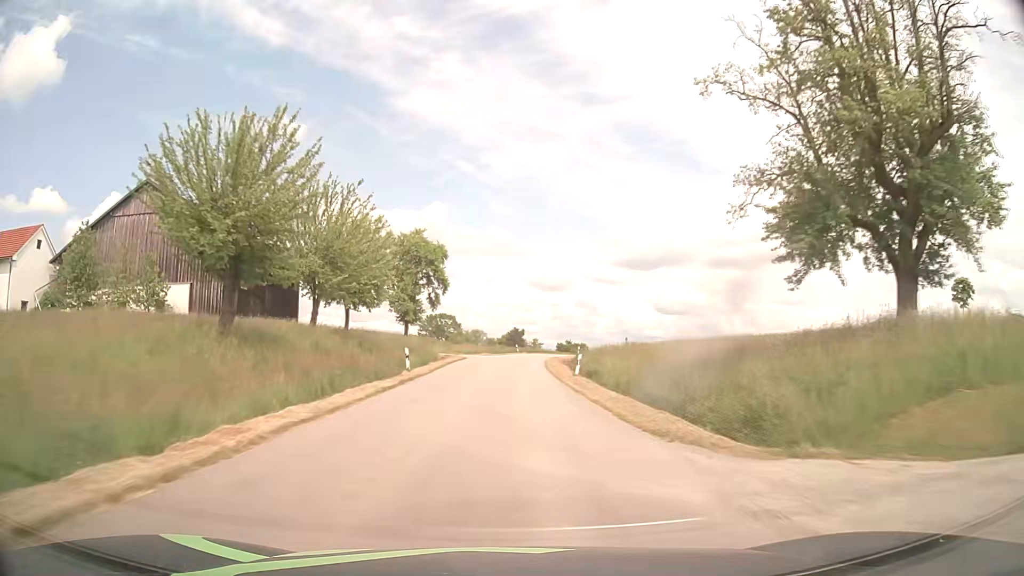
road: tertiary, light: Day
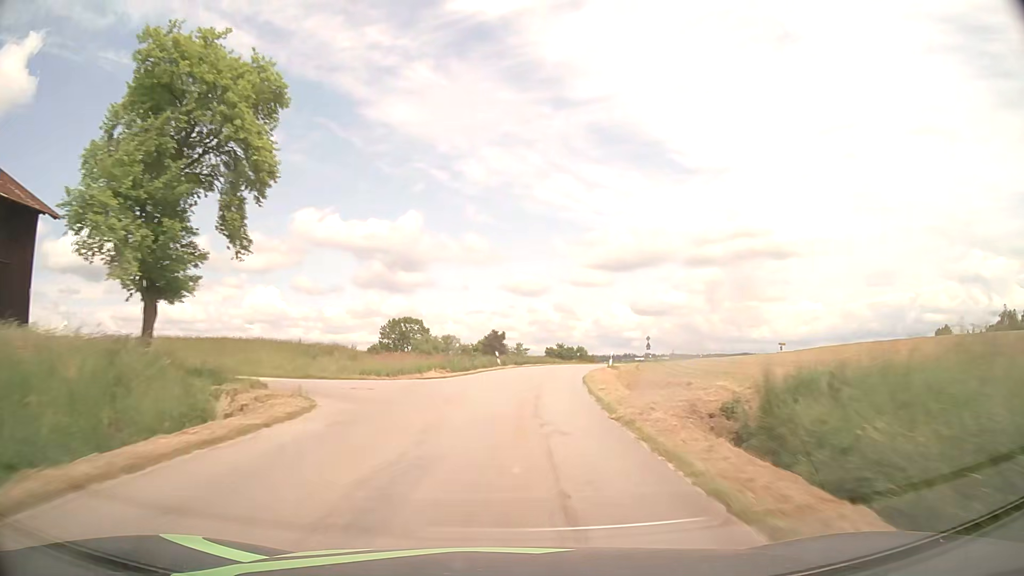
(+0.6, +35.4) m; +2°
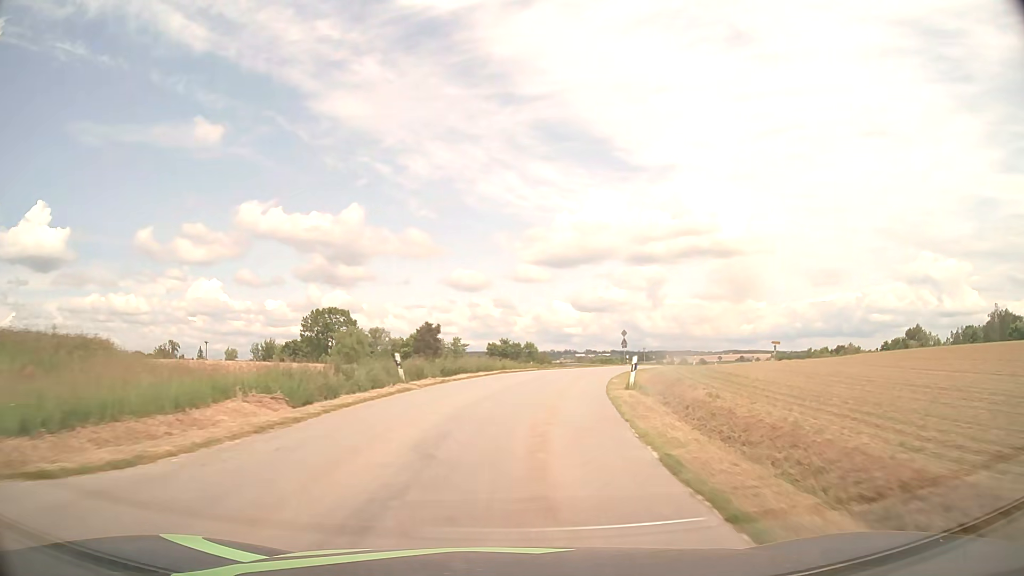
(+0.8, +21.7) m; +5°
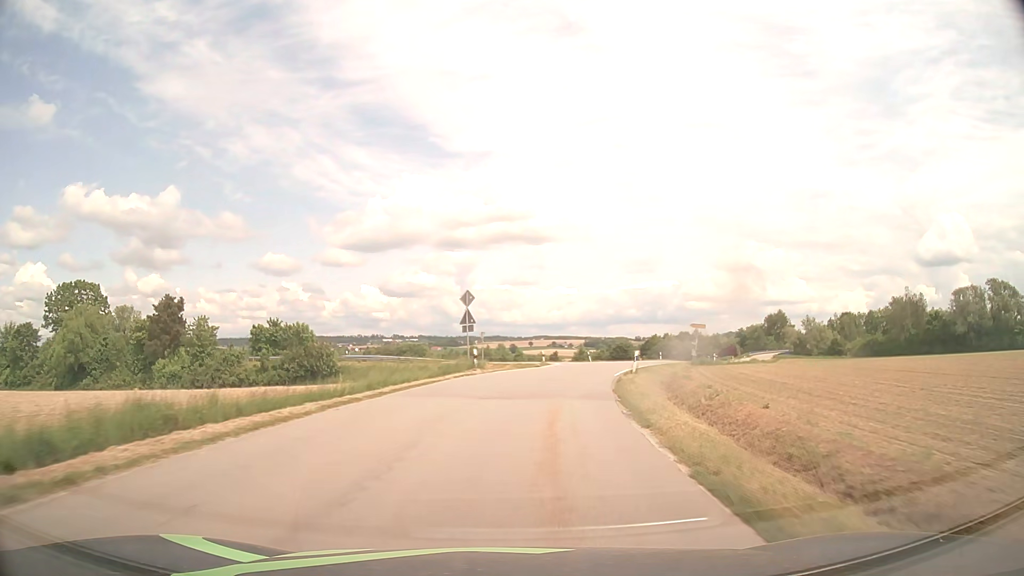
(+4.7, +38.5) m; +16°
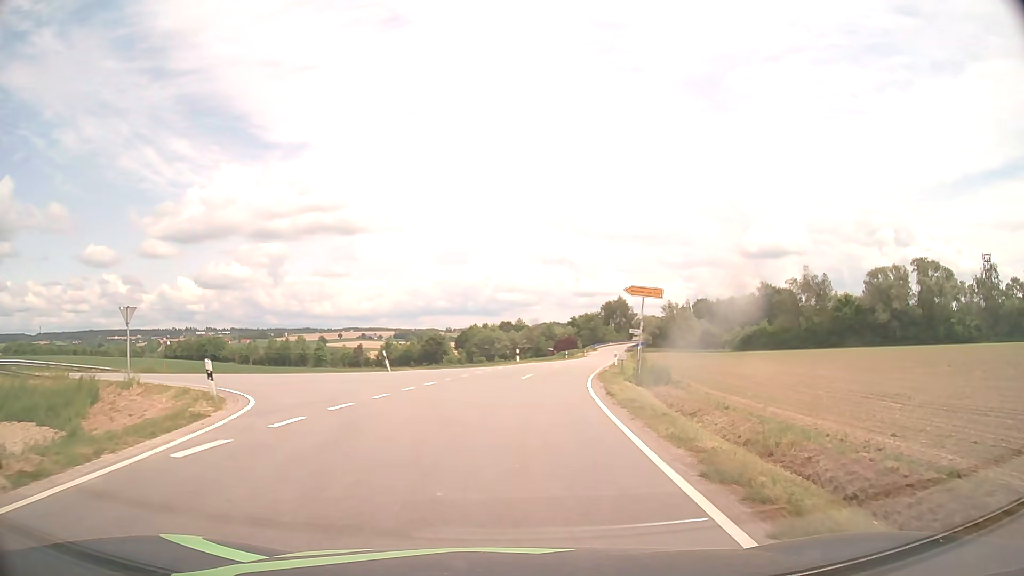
(+5.0, +36.2) m; +16°
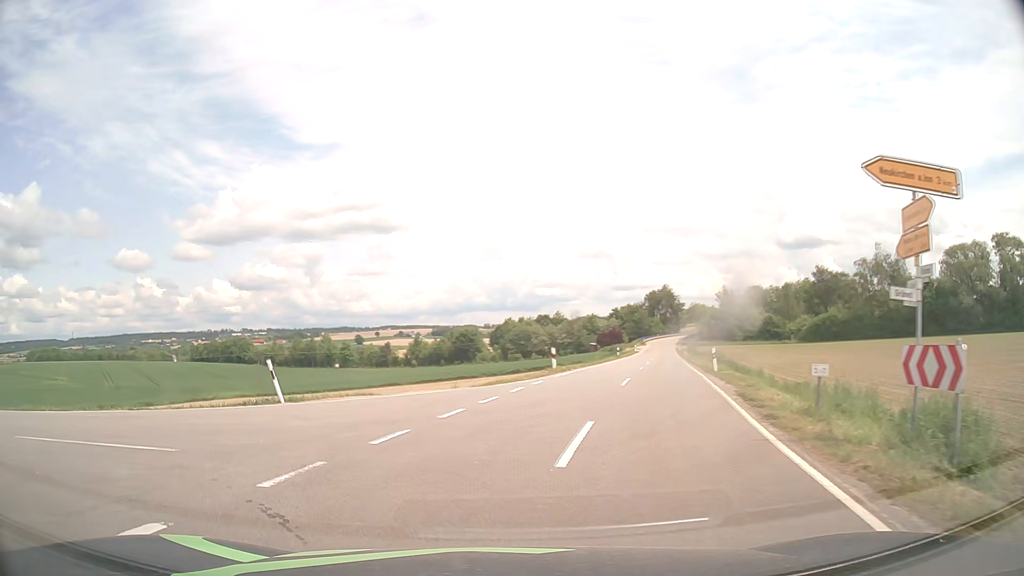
(+0.7, +18.4) m; -2°
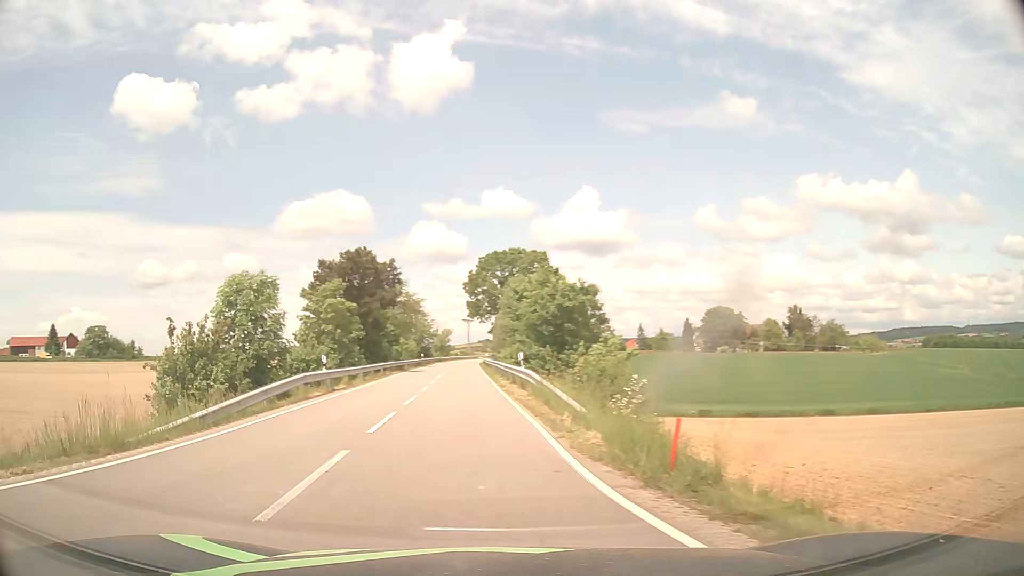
(-9.2, +12.2) m; -79°
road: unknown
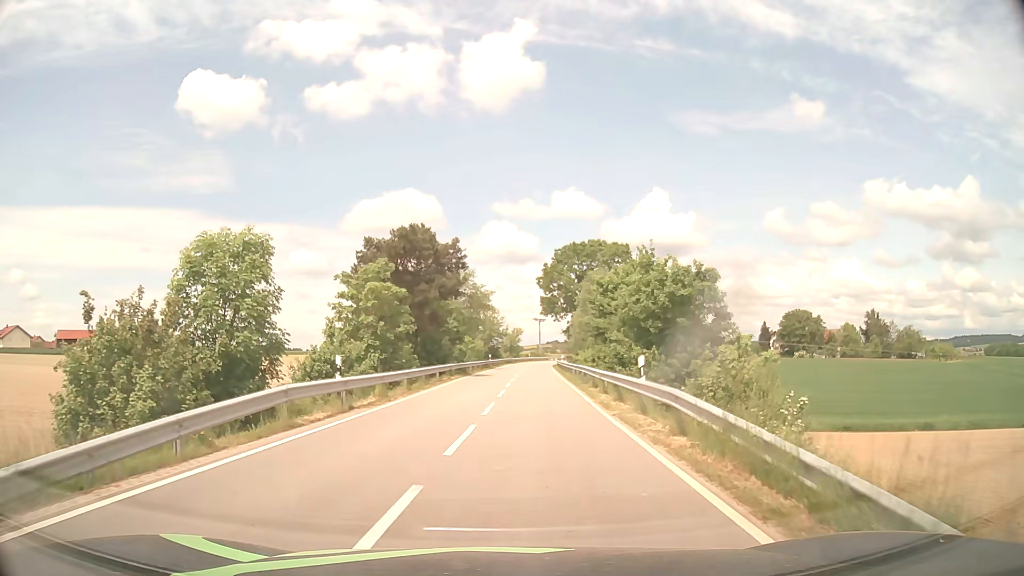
(-0.9, +8.6) m; -7°
(0, +10) (+1, +20) (+1, +30) (+2, +40) (+2, +50) (+3, +60) (+3, +70) (+4, +80) (+5, +90) (+6, +100) m
